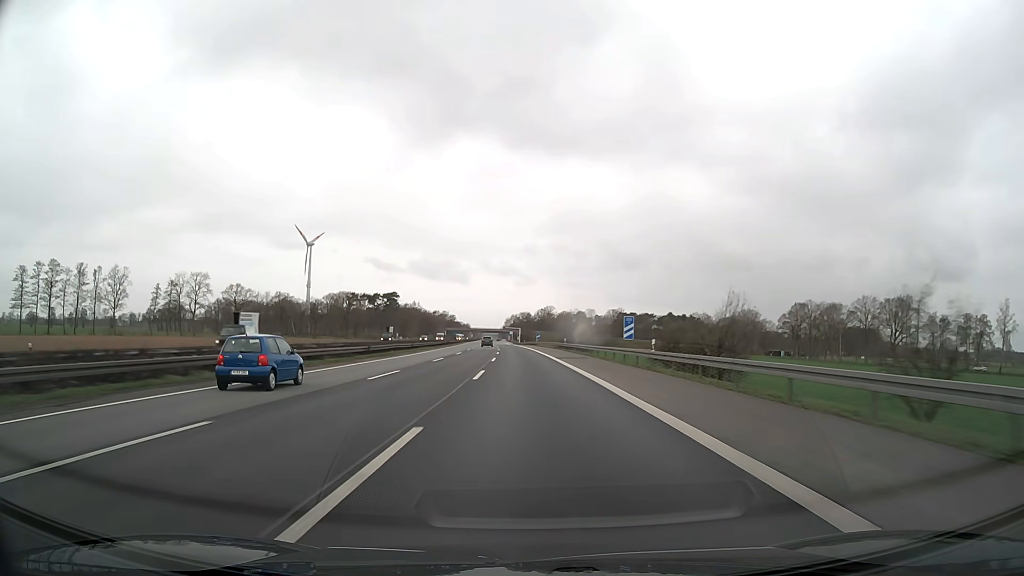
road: motorway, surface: asphalt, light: Day
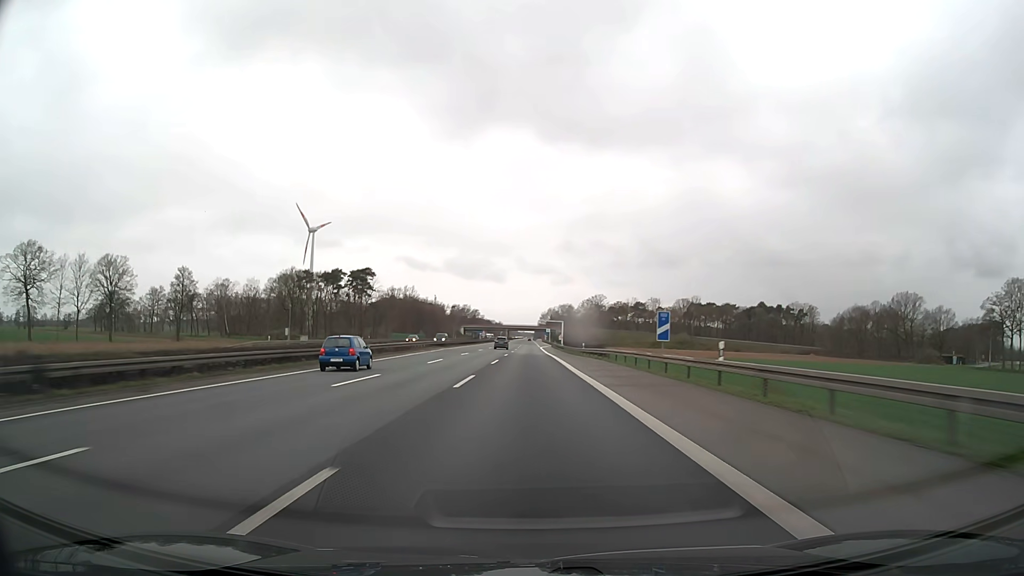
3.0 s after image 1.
(-3.0, +111.1) m; -3°
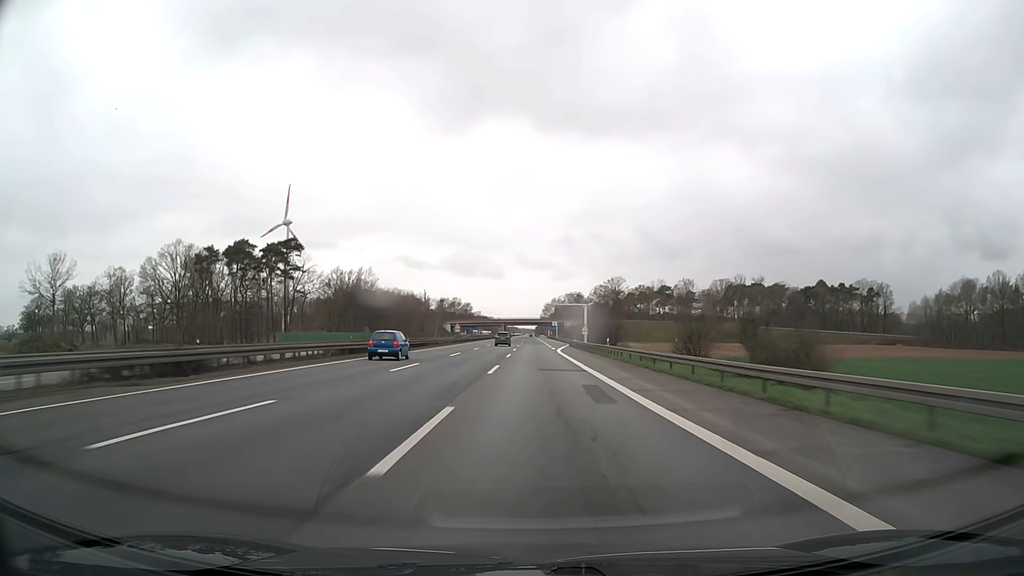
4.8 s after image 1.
(-0.4, +66.7) m; 0°
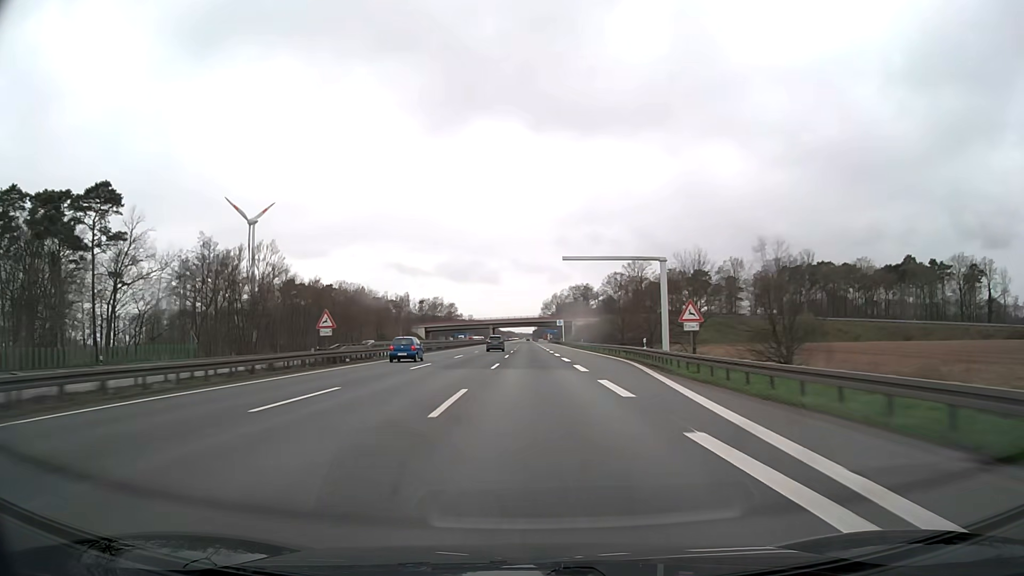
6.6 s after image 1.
(+0.5, +66.8) m; 0°
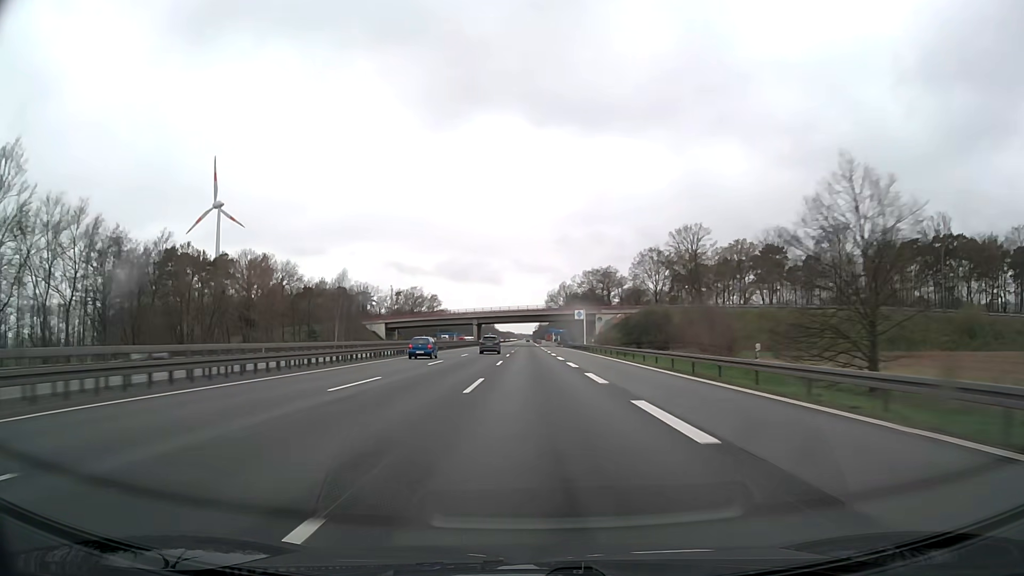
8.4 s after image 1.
(-0.2, +66.7) m; 0°
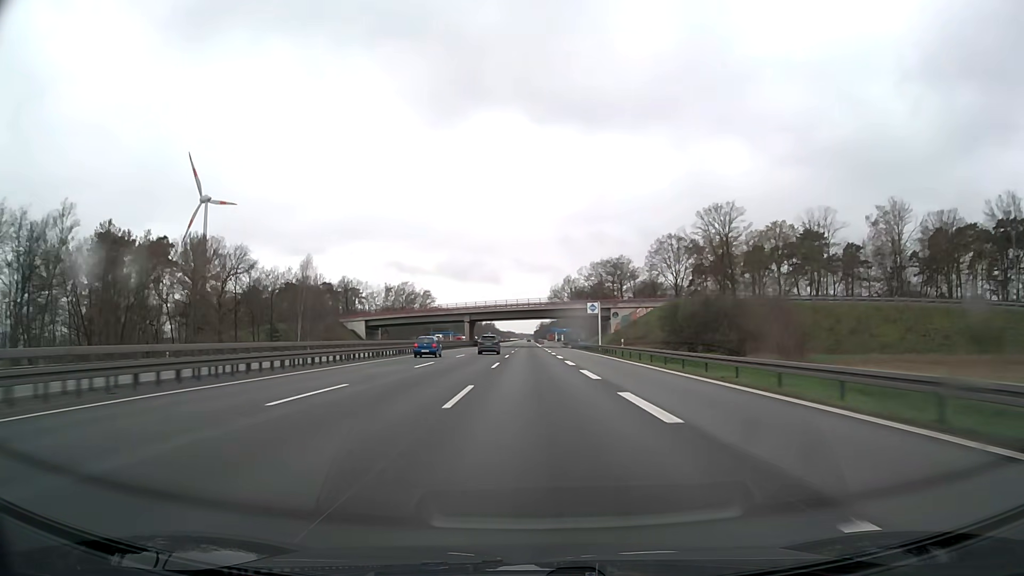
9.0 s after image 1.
(0.0, +22.2) m; 0°
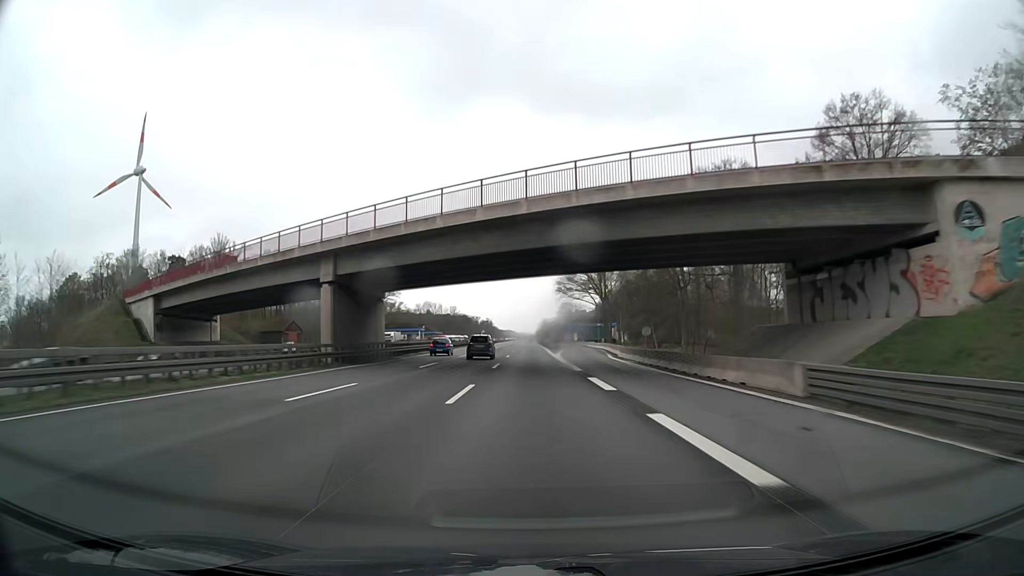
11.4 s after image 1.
(+0.1, +88.8) m; 0°
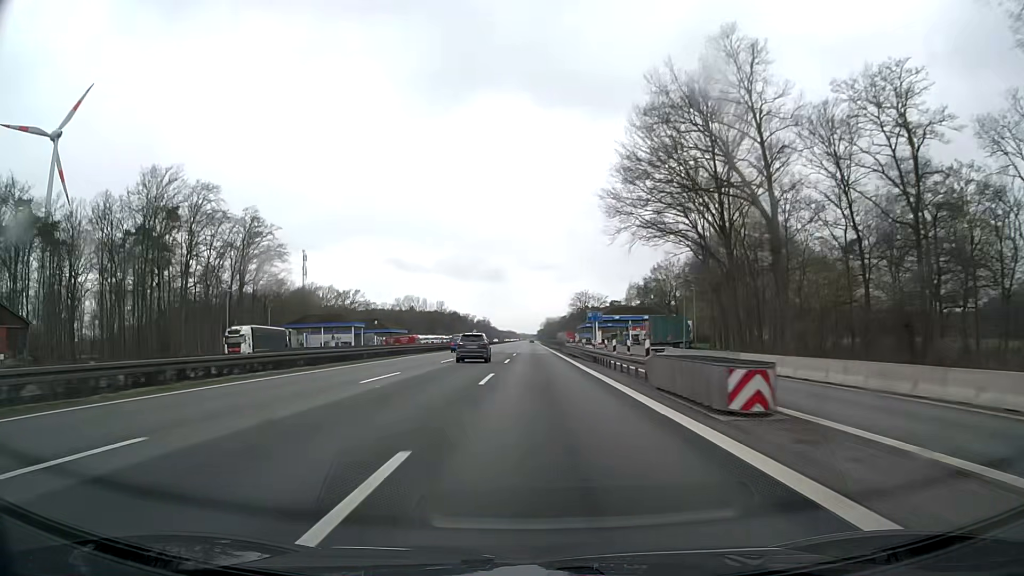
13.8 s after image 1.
(-0.3, +84.7) m; 0°
(0, +10) (0, +20) (0, +30) (0, +40) (0, +50) (0, +60) (0, +70) (-1, +80) (-1, +90) (-1, +100) m
